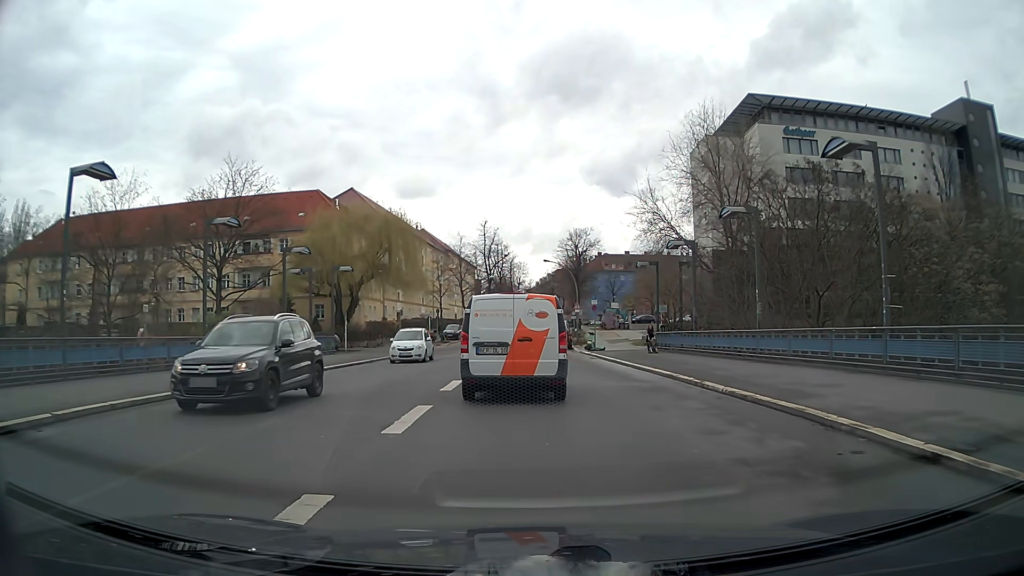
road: secondary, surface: asphalt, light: Day
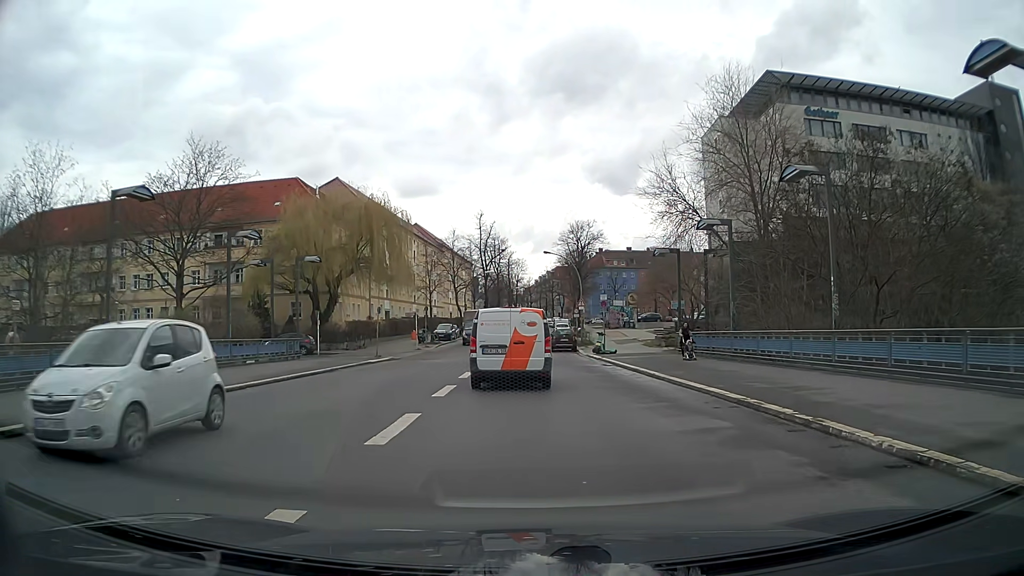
(0.0, +6.8) m; 0°
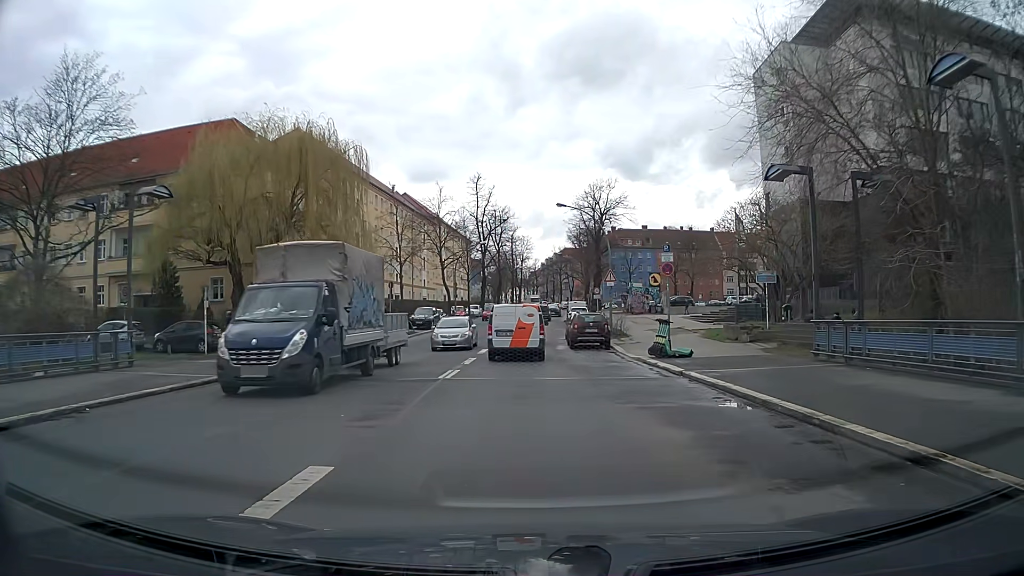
(0.0, +17.1) m; -1°
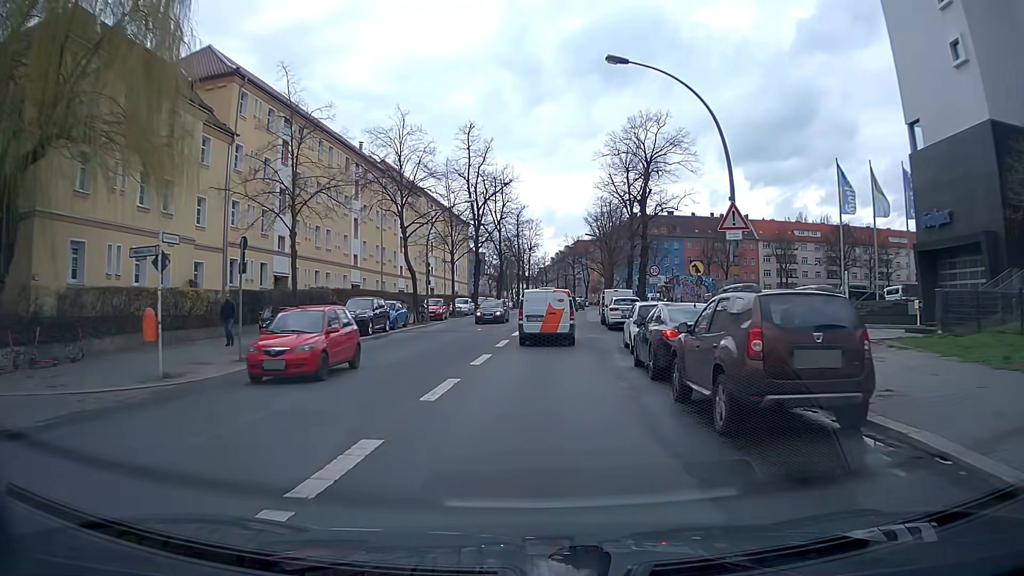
(-0.2, +23.3) m; -1°
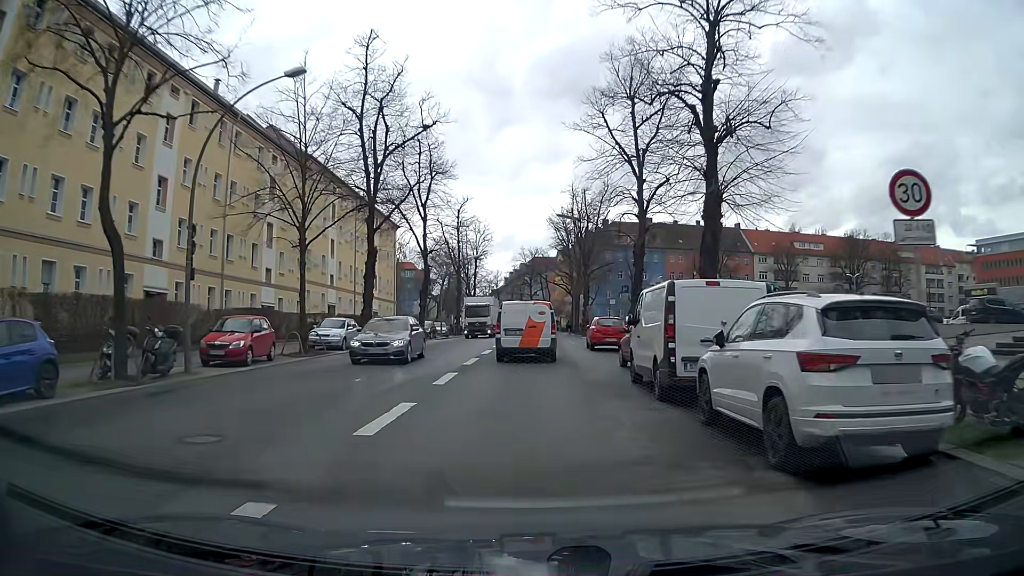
(+1.2, +26.8) m; +4°
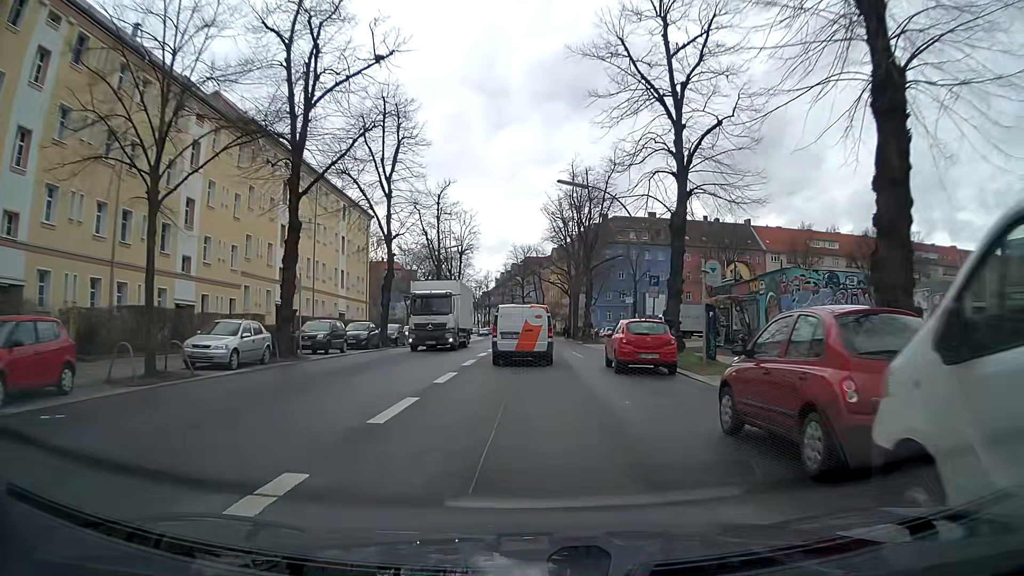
(+0.1, +11.1) m; 0°
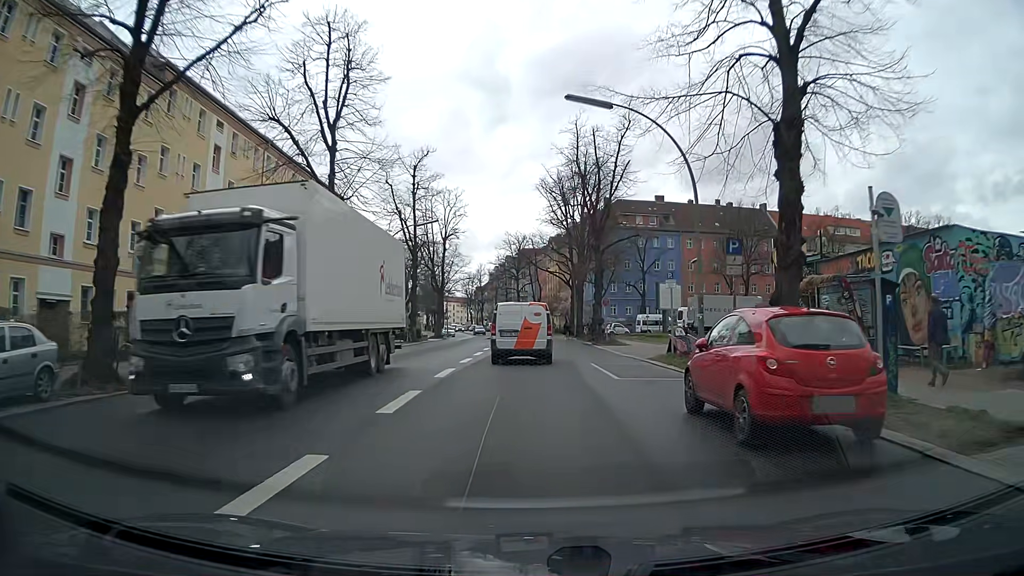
(0.0, +11.4) m; +1°
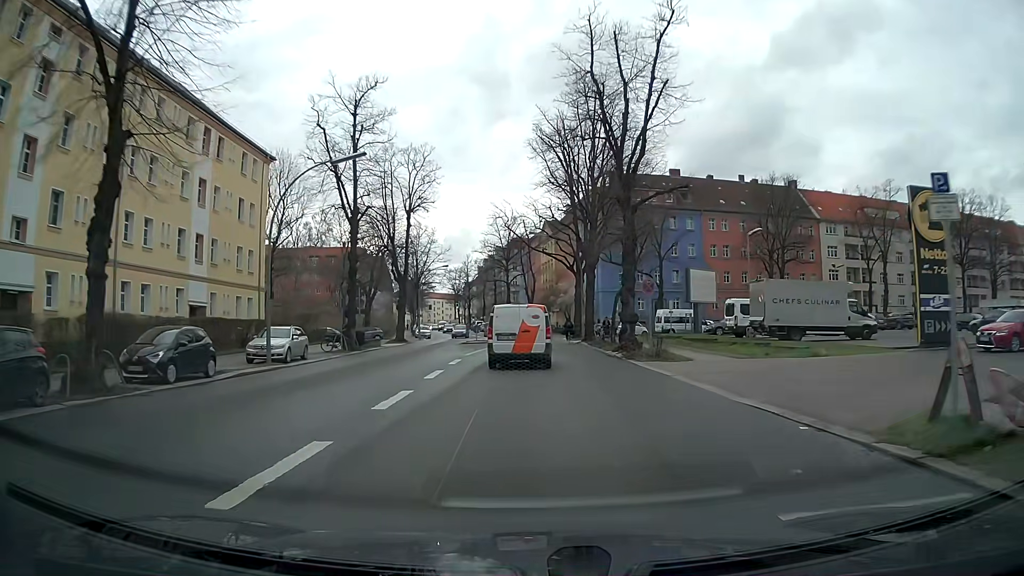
(0.0, +17.0) m; 0°
(0, +10) (0, +20) (0, +30) (0, +40) (0, +50) (-2, +60) (-3, +70) (-5, +80) (-6, +90) (-8, +99) m
